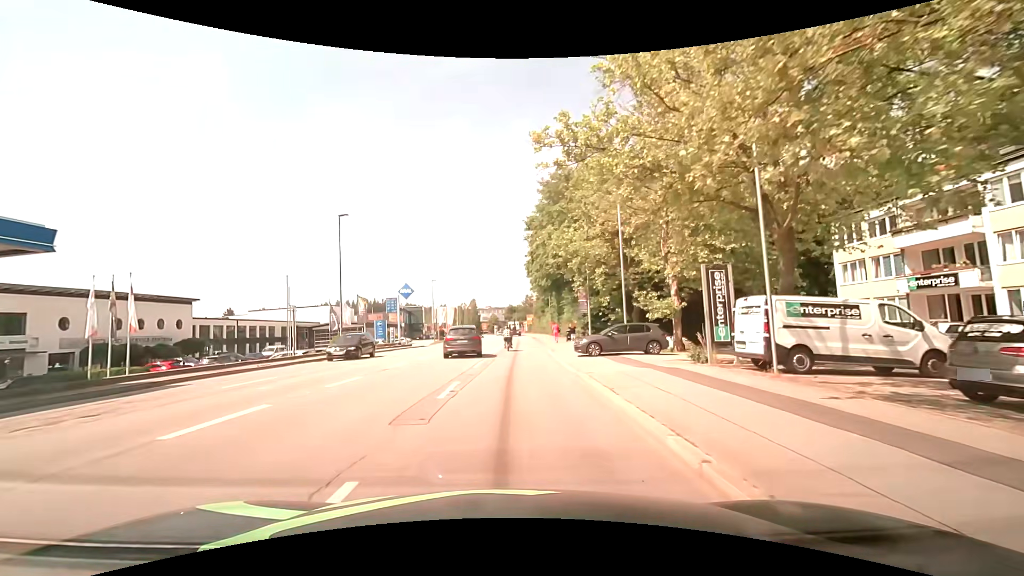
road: tertiary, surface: asphalt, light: Day
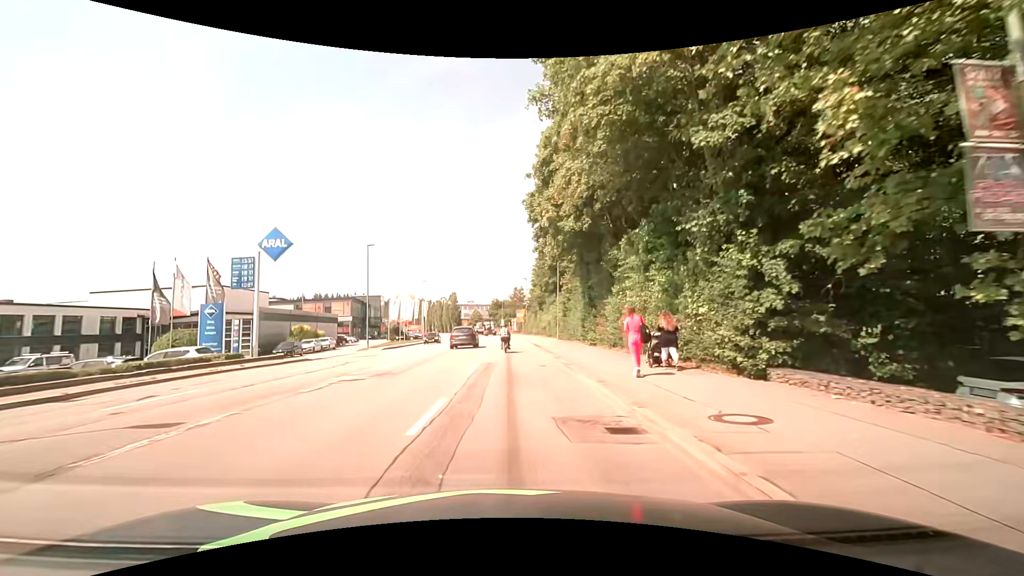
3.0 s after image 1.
(+0.4, +31.5) m; +1°
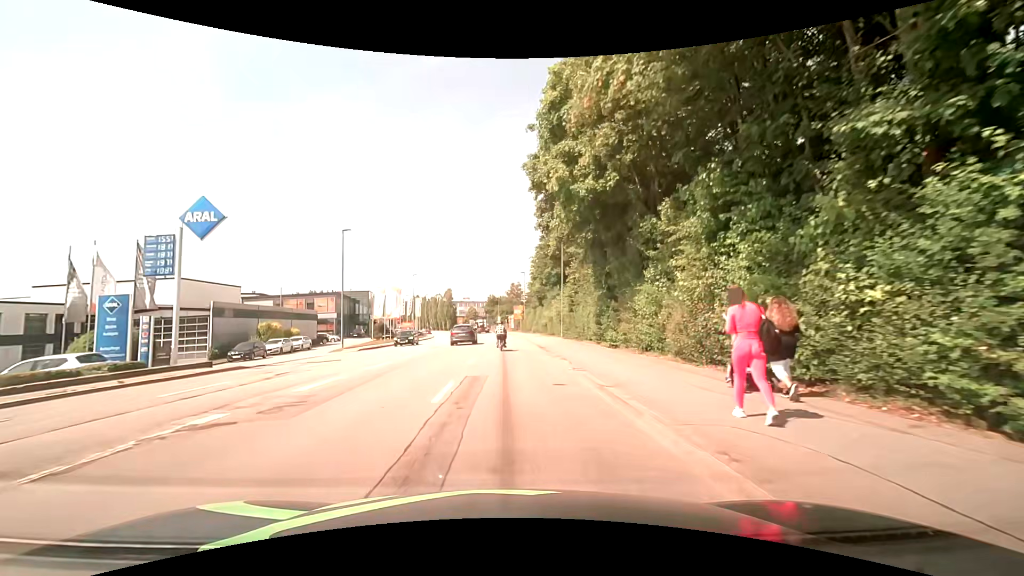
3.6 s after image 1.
(+0.1, +6.5) m; +1°
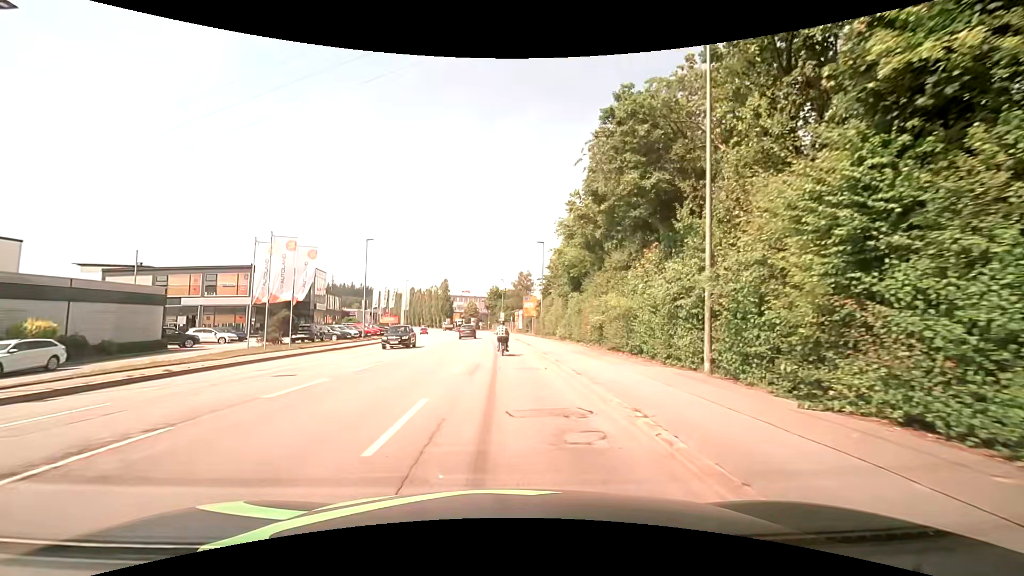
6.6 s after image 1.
(-0.1, +30.4) m; 0°
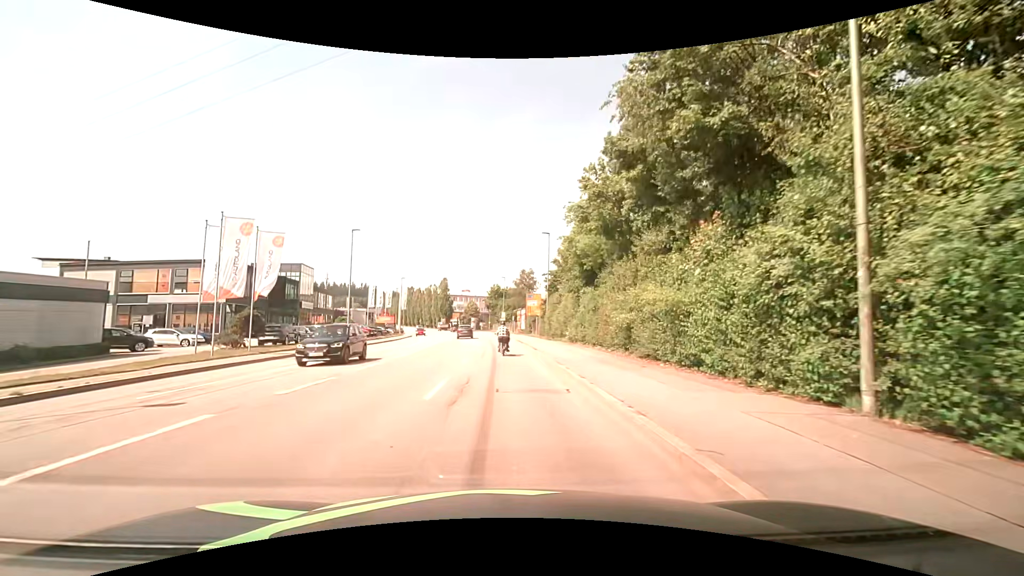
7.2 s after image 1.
(0.0, +5.4) m; 0°
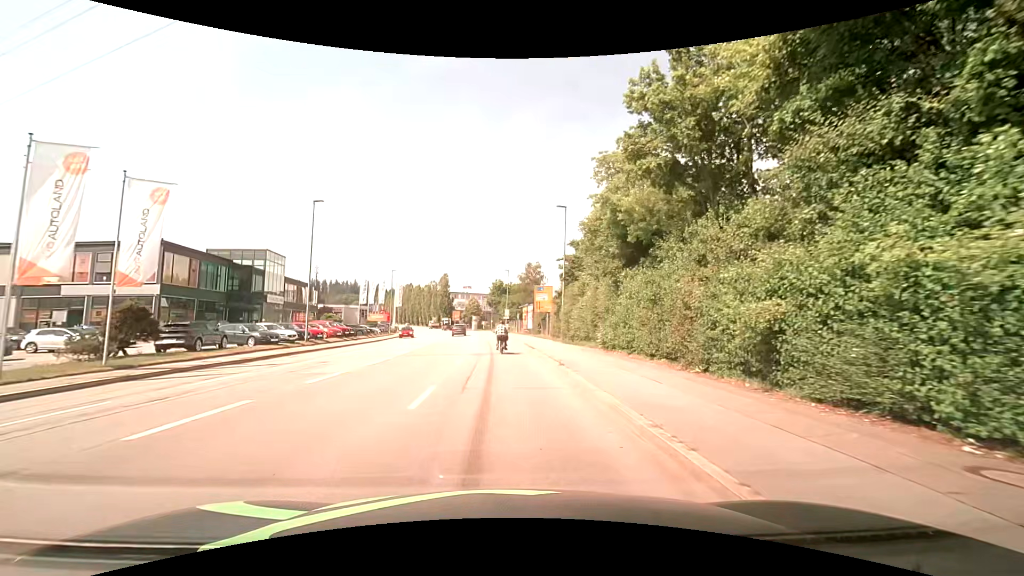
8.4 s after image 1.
(-0.1, +10.3) m; -1°
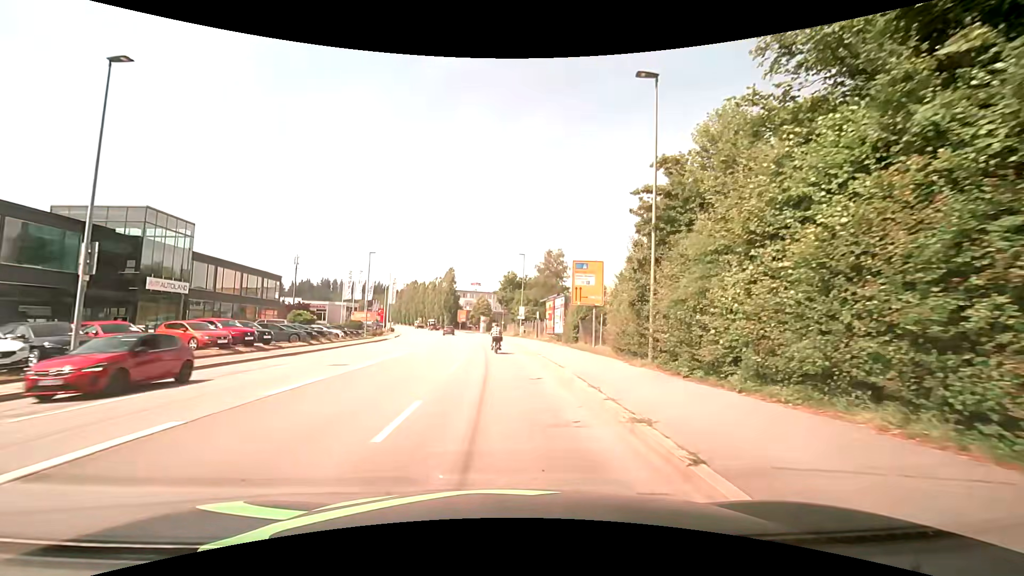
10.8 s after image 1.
(-0.1, +20.2) m; -1°
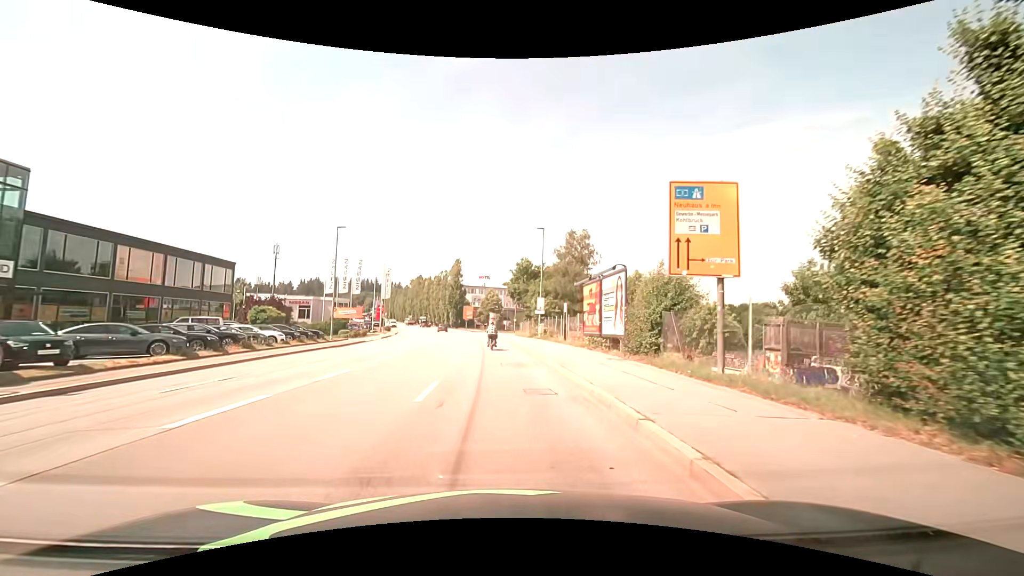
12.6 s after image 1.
(-0.1, +15.4) m; -2°
(0, +10) (0, +20) (-1, +30) (-1, +40) (-2, +50) (-3, +60) (-4, +70) (-5, +80) (-7, +90) (-9, +99) m
